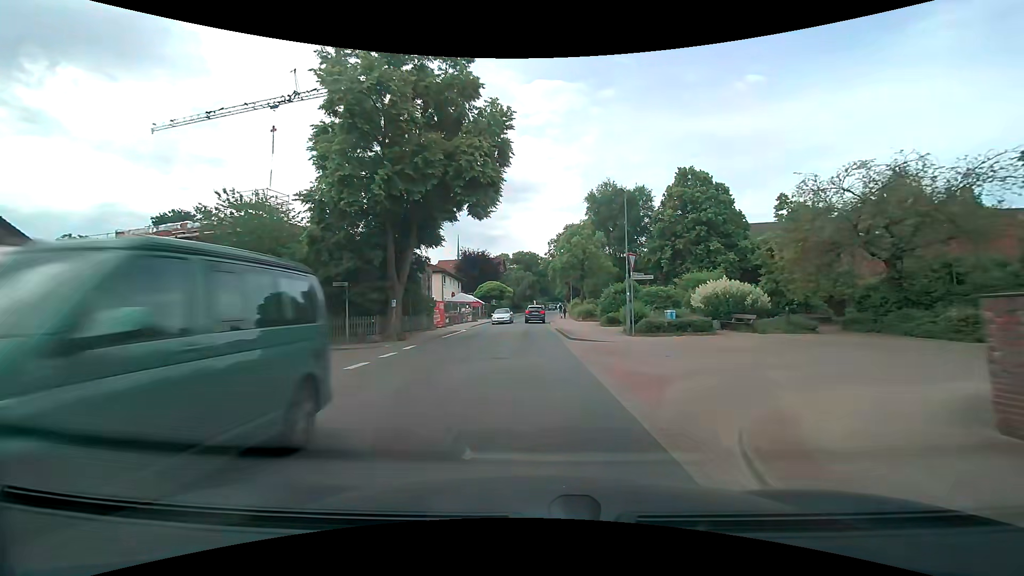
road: tertiary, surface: asphalt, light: Day
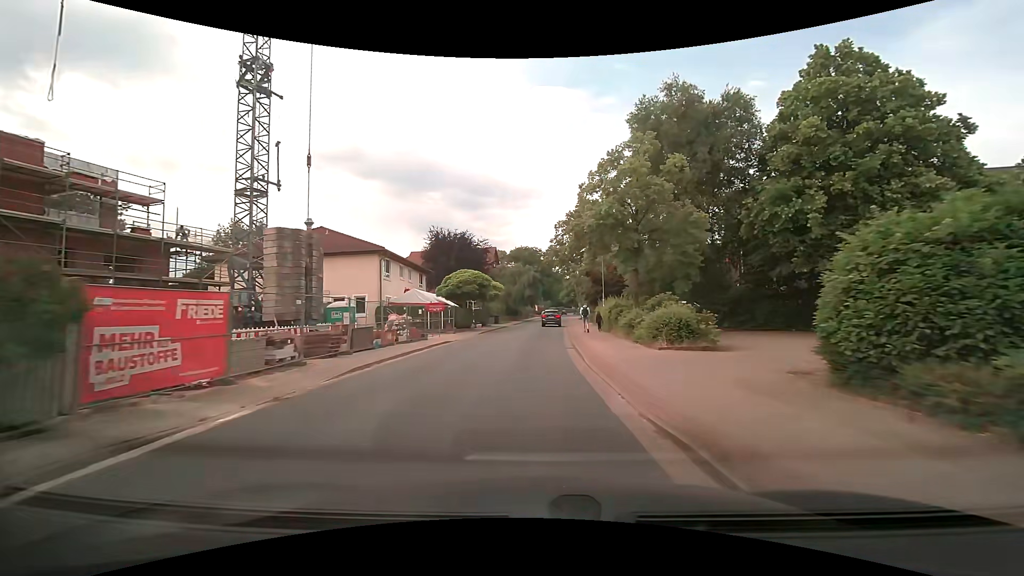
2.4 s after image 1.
(-0.1, +26.8) m; 0°
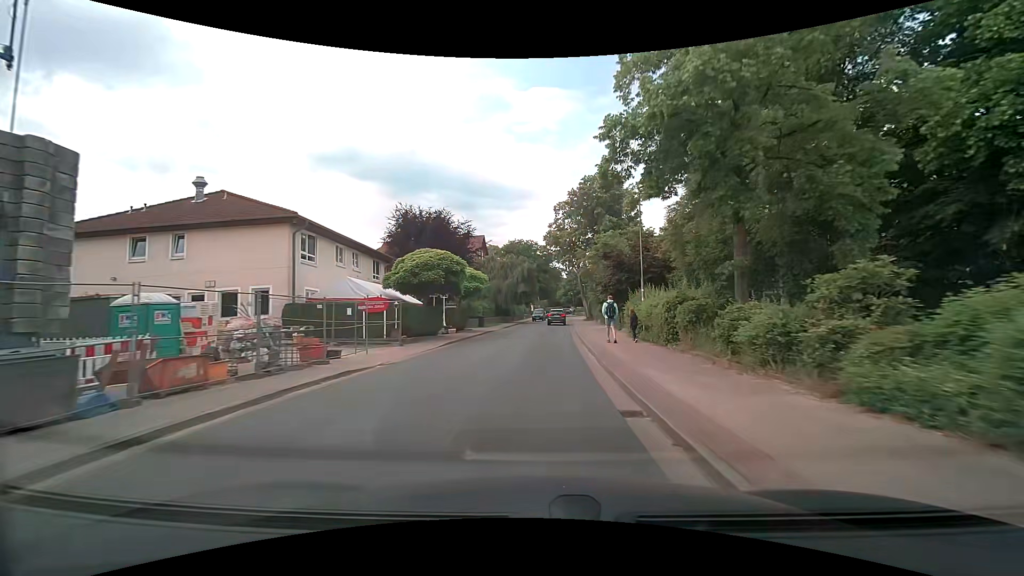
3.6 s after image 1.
(0.0, +13.2) m; +1°
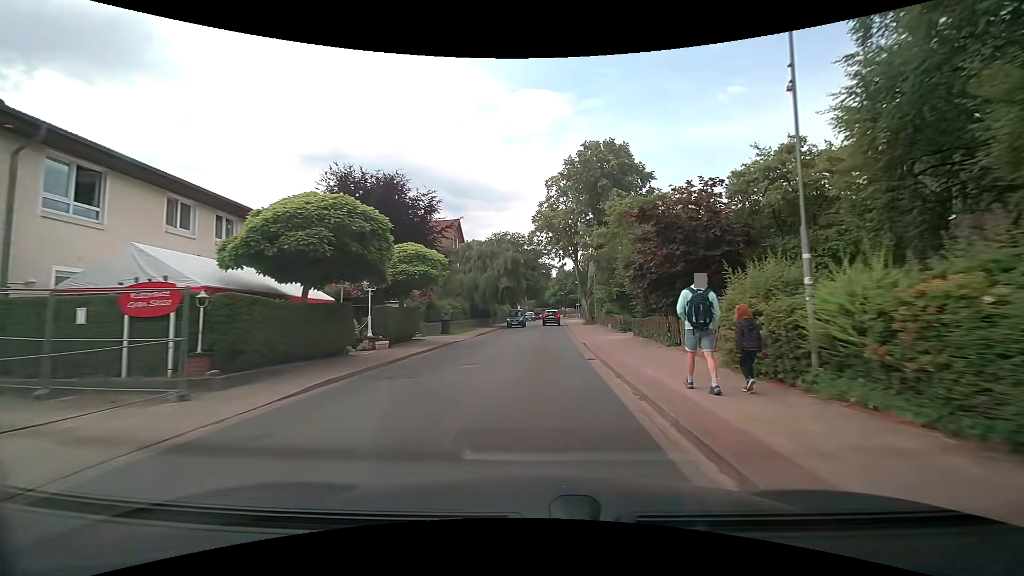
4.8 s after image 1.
(+0.1, +13.0) m; +1°
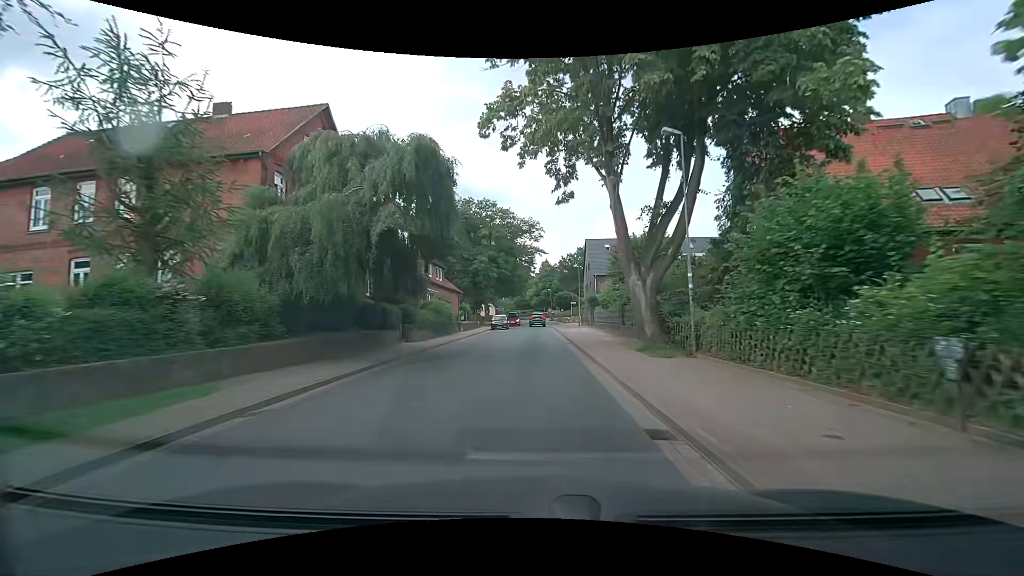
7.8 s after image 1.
(+0.9, +32.5) m; +2°
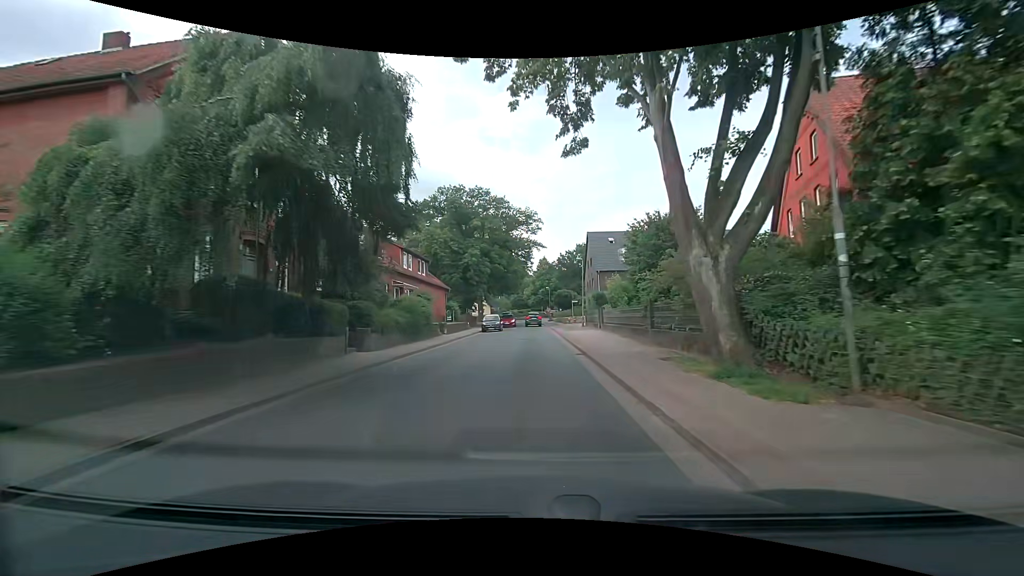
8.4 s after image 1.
(0.0, +6.6) m; 0°
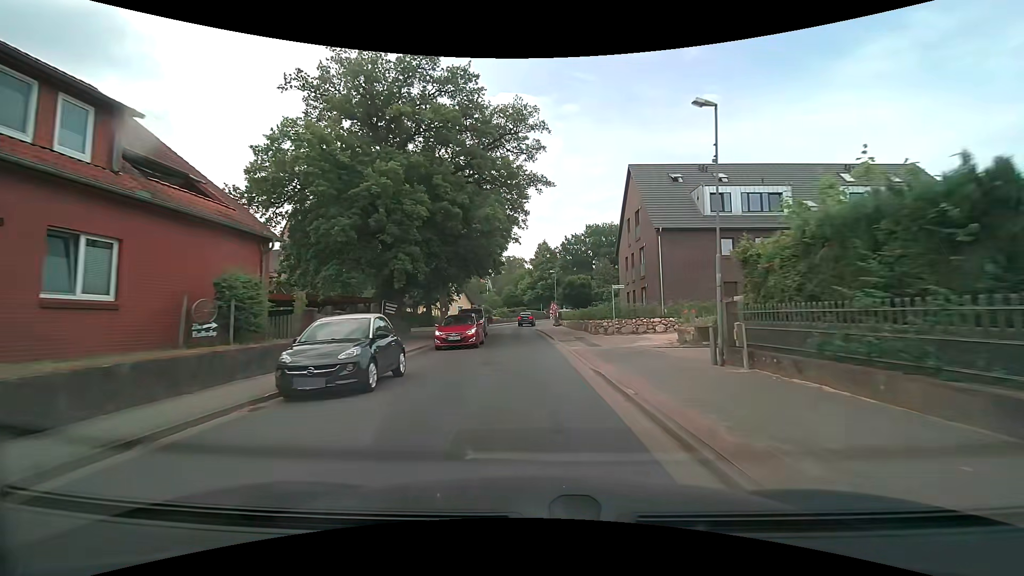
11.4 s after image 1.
(+0.2, +33.7) m; 0°
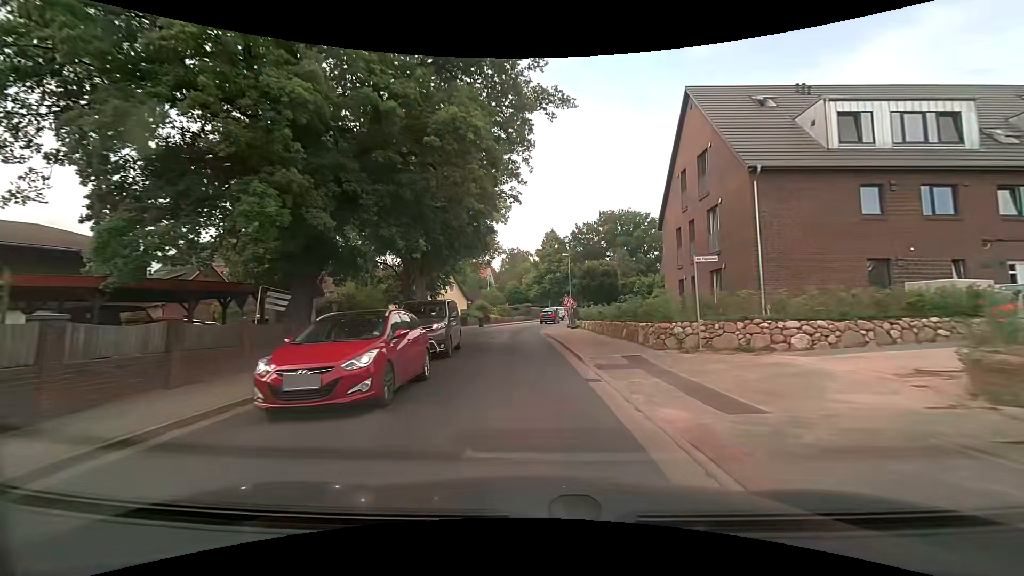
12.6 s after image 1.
(0.0, +13.5) m; 0°
(0, +10) (0, +20) (-1, +30) (-1, +40) (0, +50) (+1, +60) (+3, +70) (+6, +79) (+8, +89) (+11, +99) m
